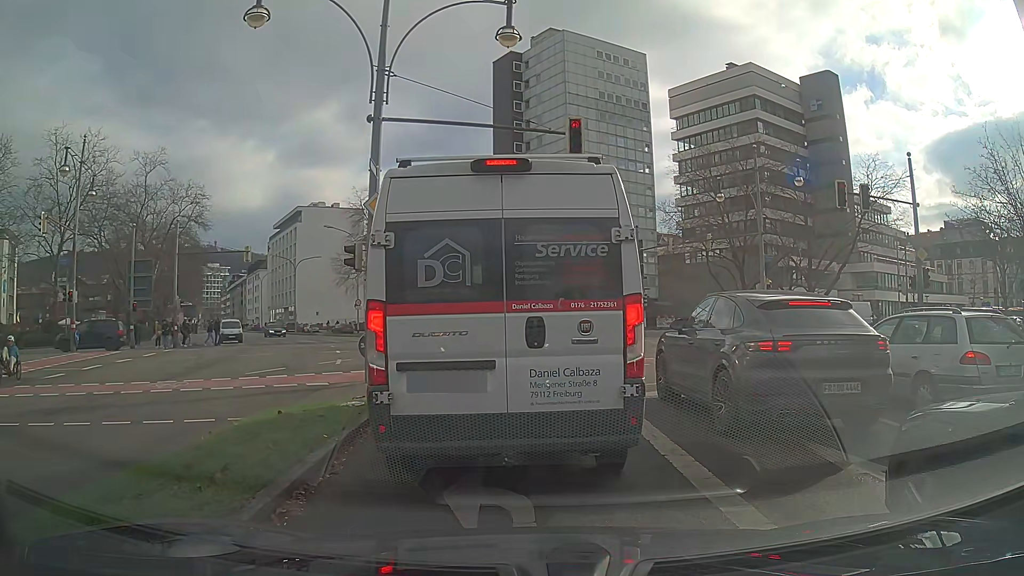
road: secondary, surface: asphalt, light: Day
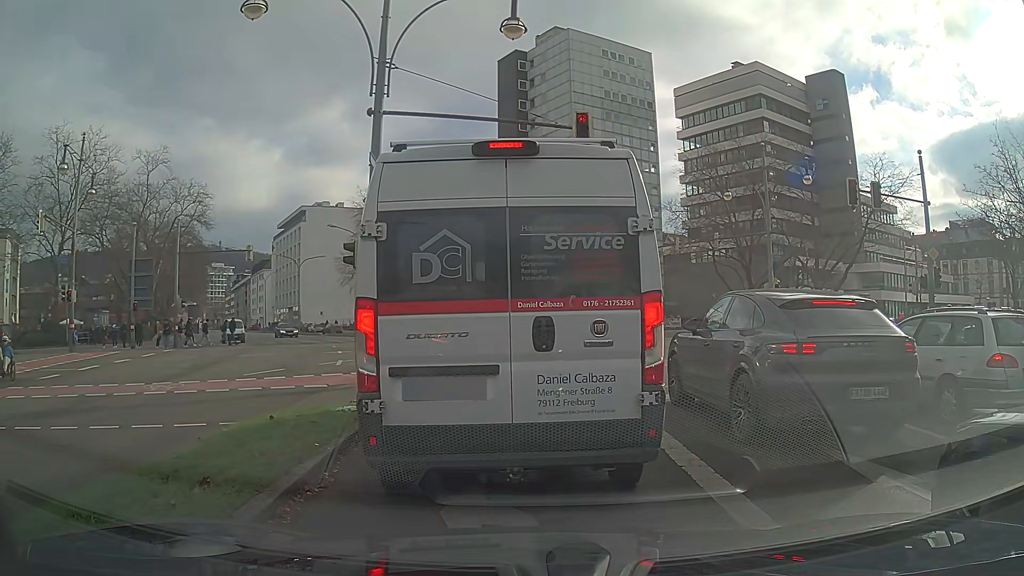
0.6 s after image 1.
(0.0, +0.5) m; 0°
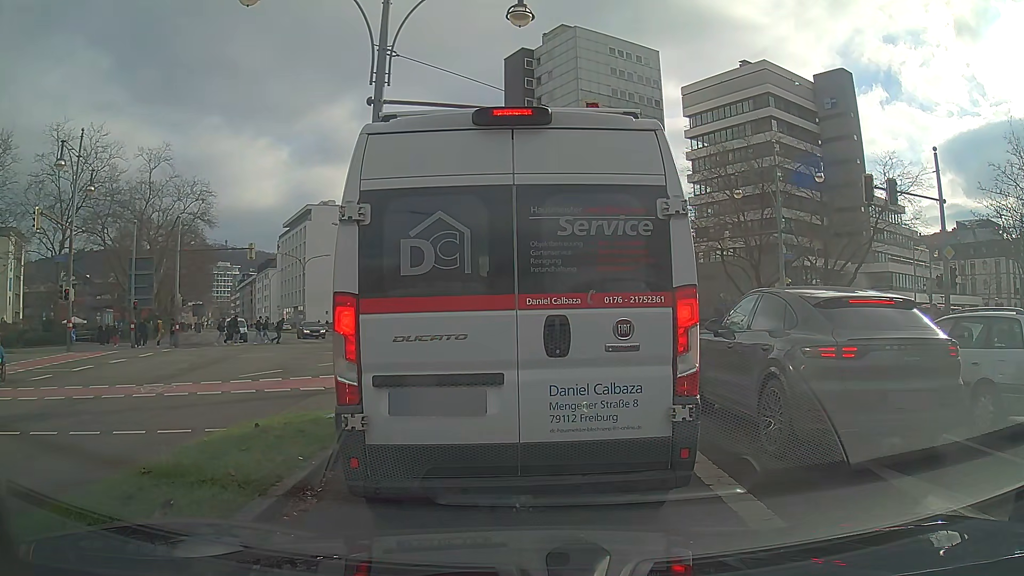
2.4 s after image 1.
(0.0, +0.7) m; 0°
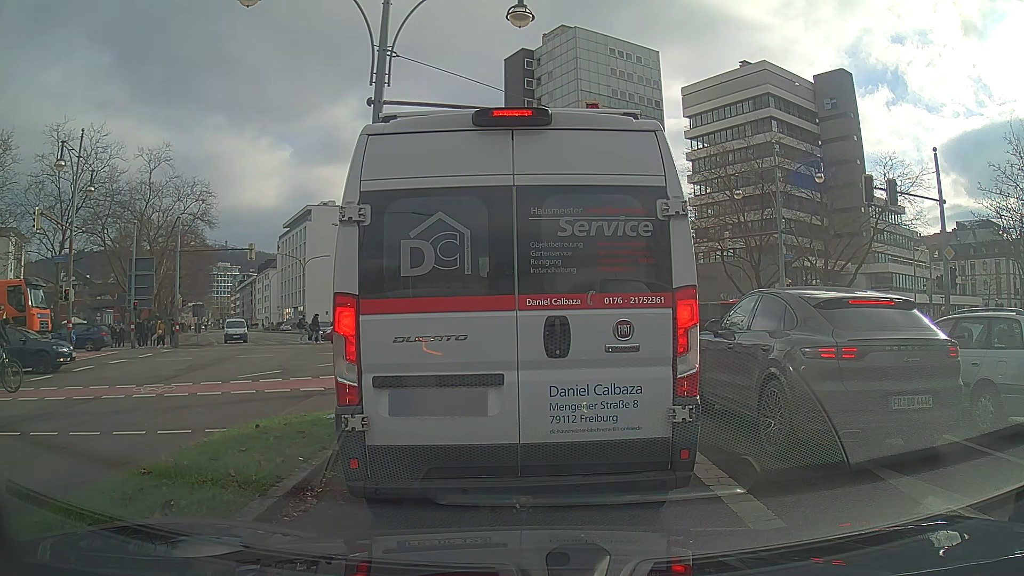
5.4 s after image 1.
(0.0, +0.1) m; 0°
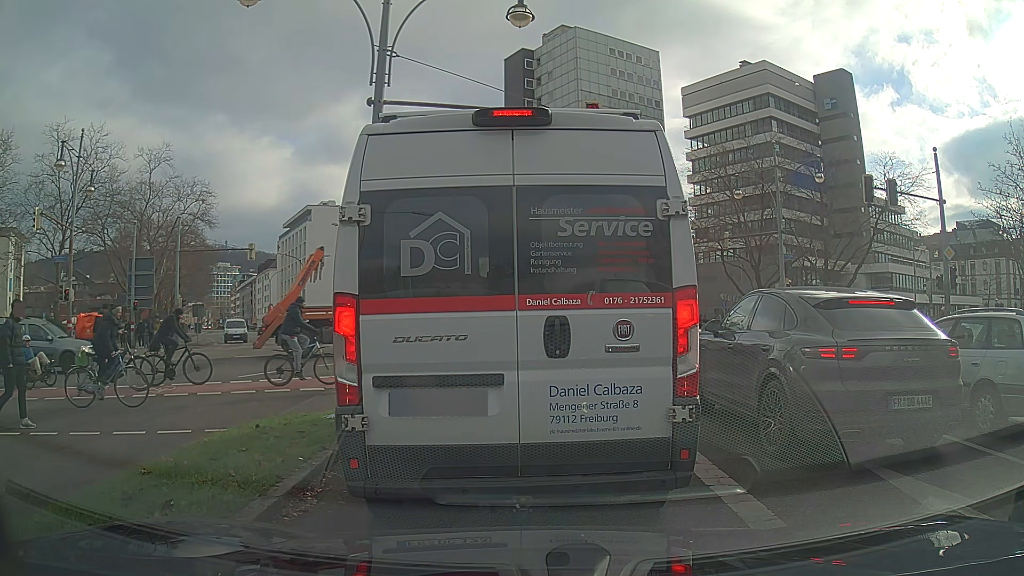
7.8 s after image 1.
(0.0, 0.0) m; 0°
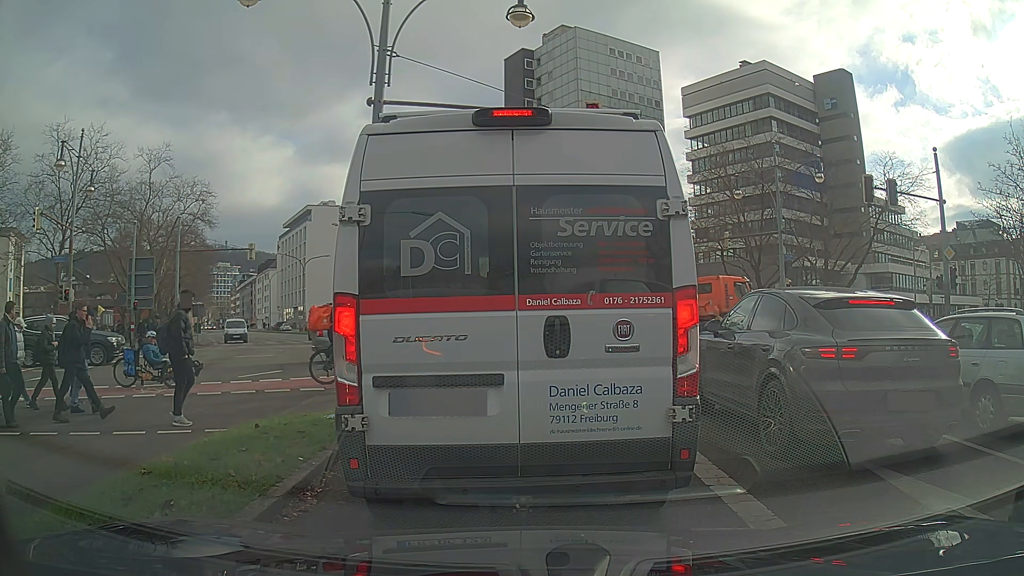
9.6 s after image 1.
(0.0, 0.0) m; 0°
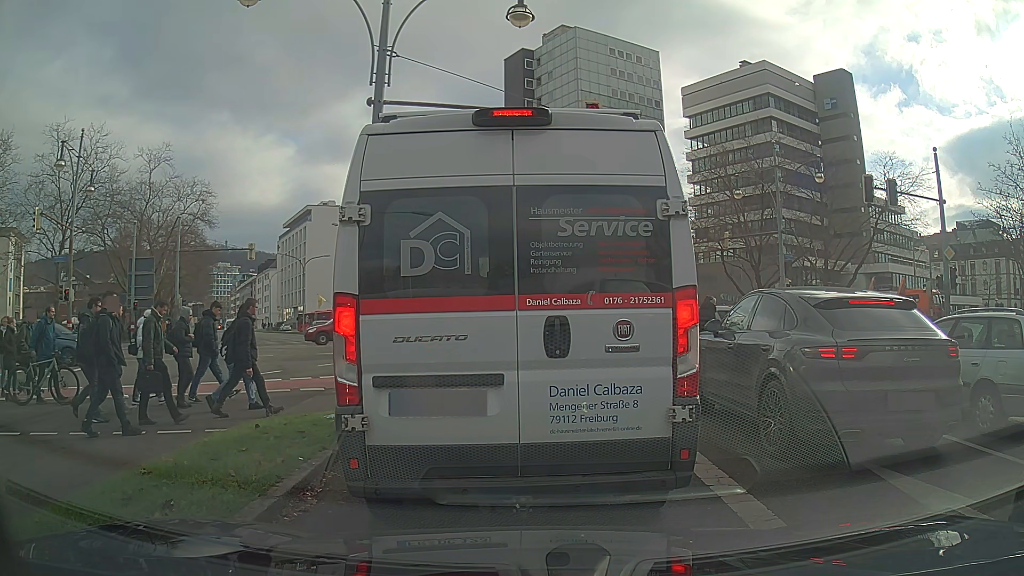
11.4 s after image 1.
(0.0, 0.0) m; 0°
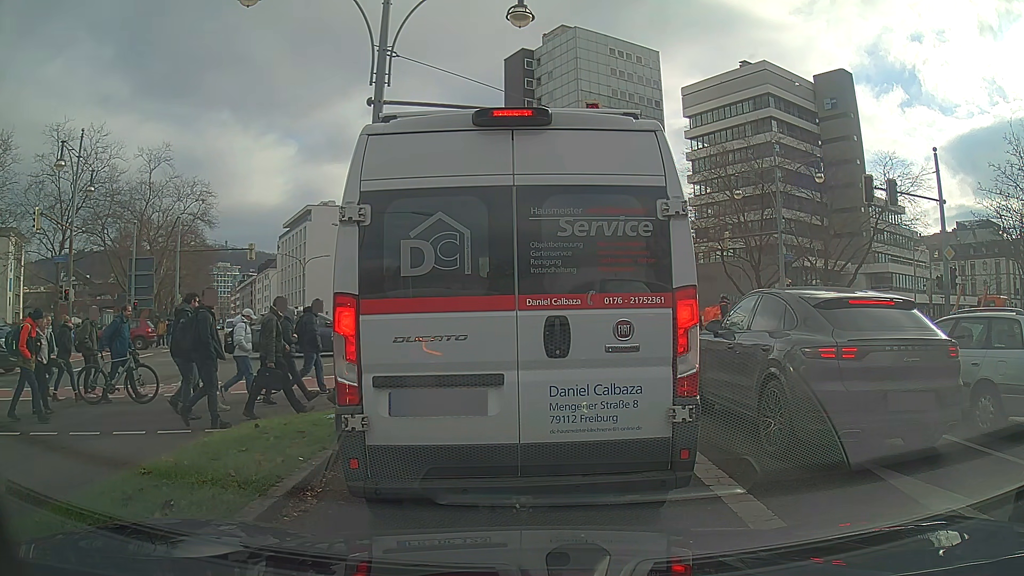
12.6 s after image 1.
(0.0, 0.0) m; 0°
(0, +10) (-1, +20) (-7, +28) (-16, +31) (-25, +29) (-35, +25) (-44, +22) (-53, +18) (-63, +14) (-72, +11) m
